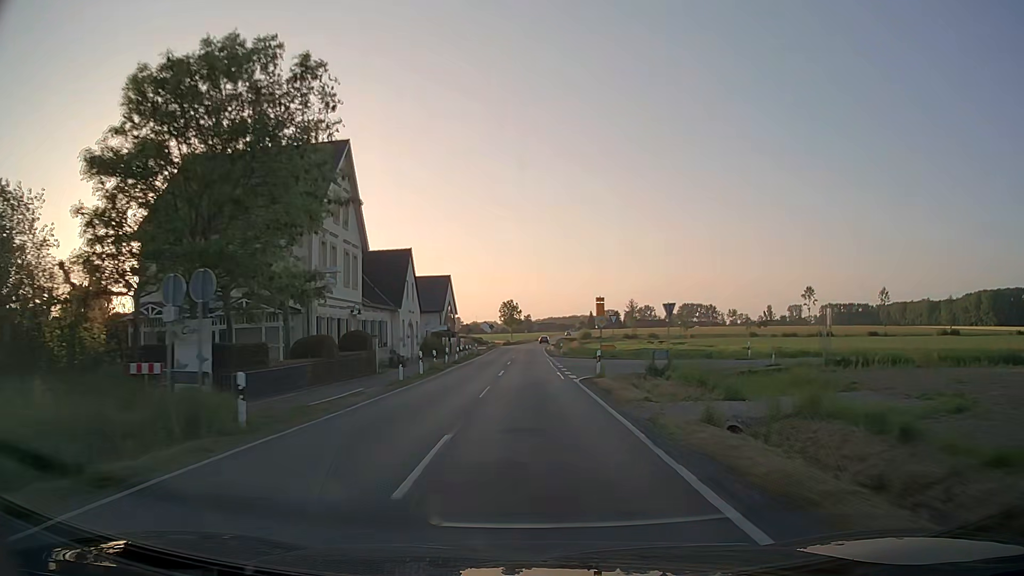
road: secondary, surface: asphalt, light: Day
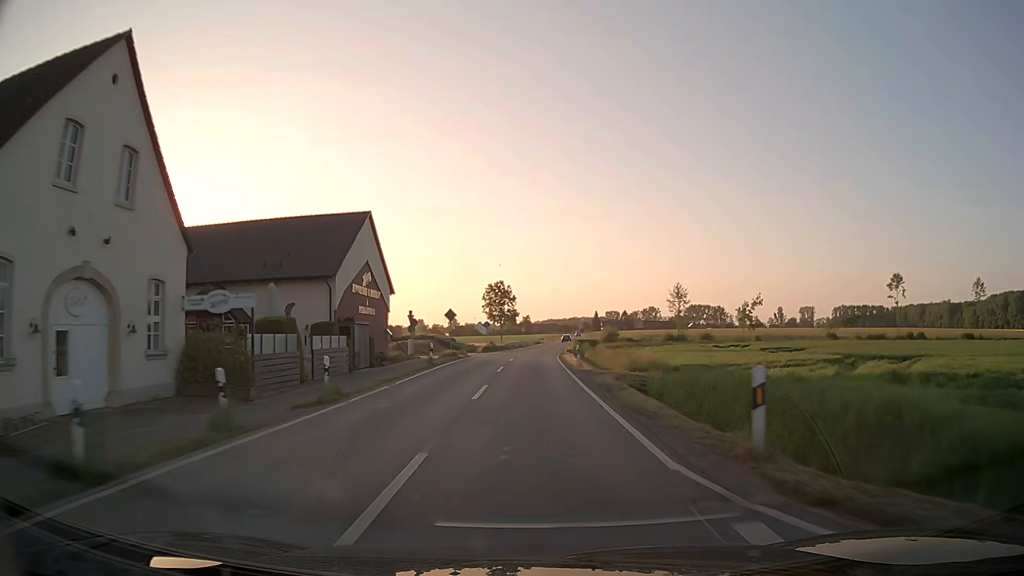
(0.0, +46.4) m; 0°
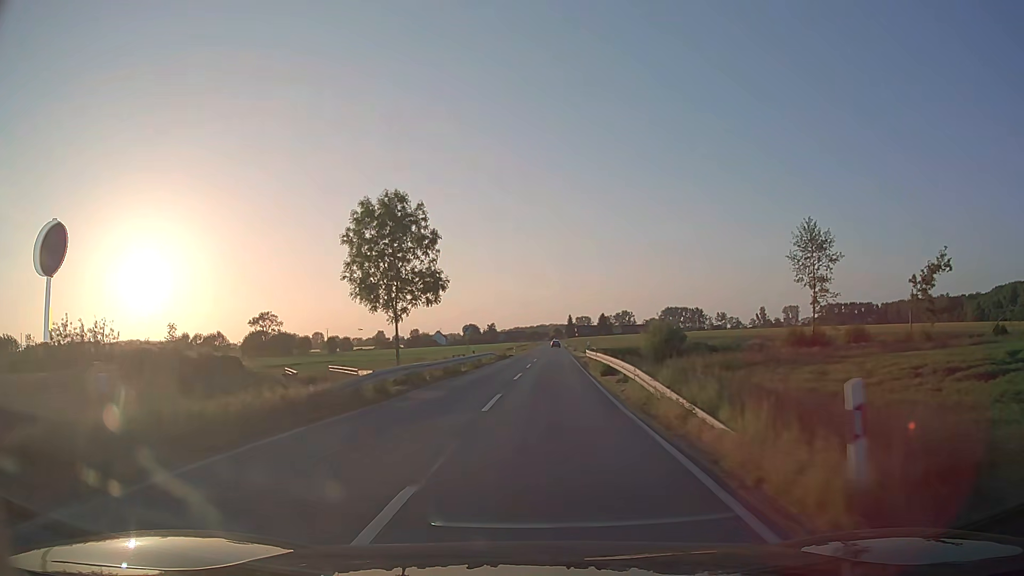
(+0.7, +57.6) m; +2°
(0, +10) (0, +20) (+1, +30) (+1, +40) (+2, +50) (+2, +60) (+3, +70) (+3, +80) (+4, +90) (+4, +100) m
